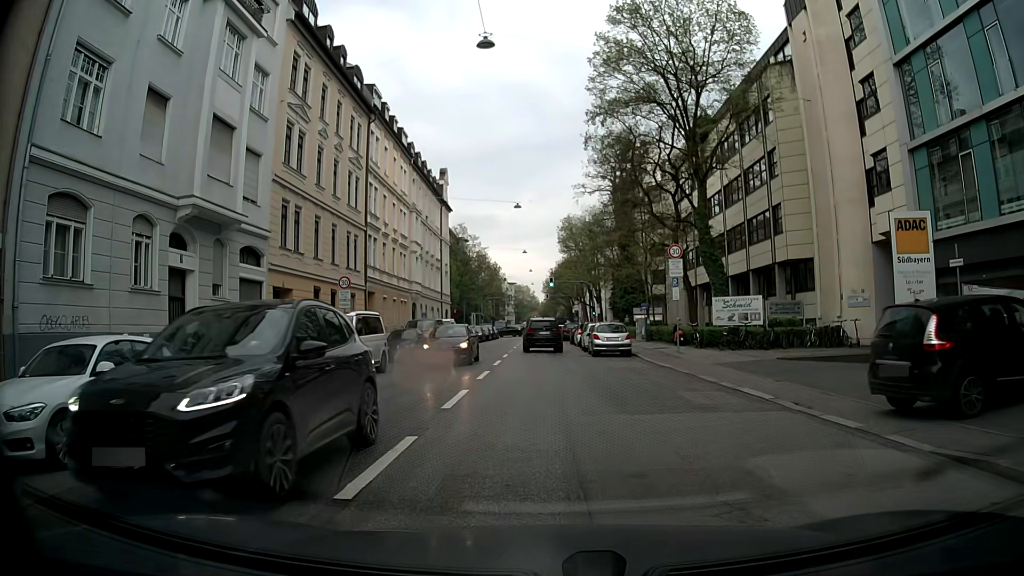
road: tertiary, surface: asphalt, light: Day
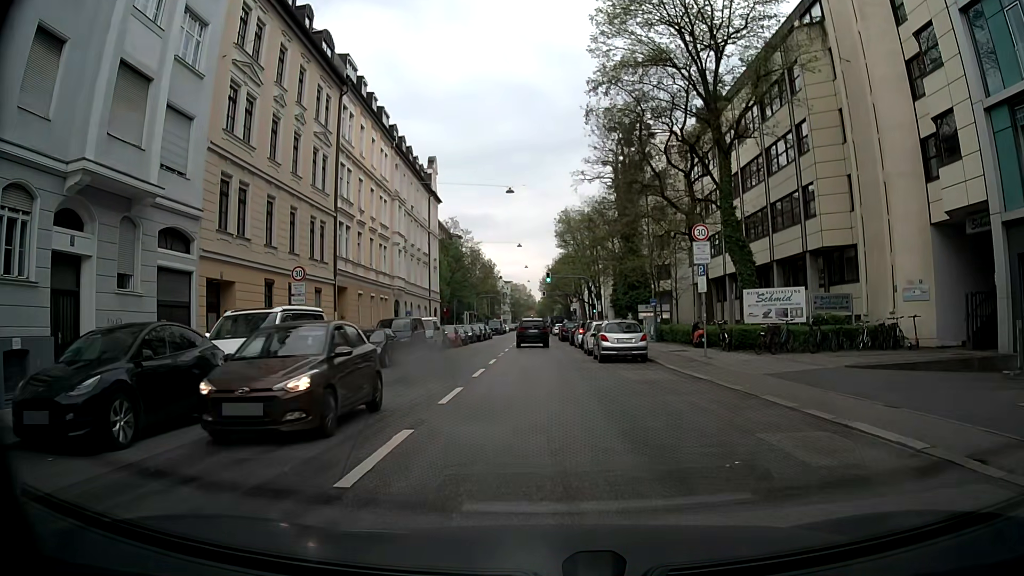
(0.0, +5.8) m; 0°
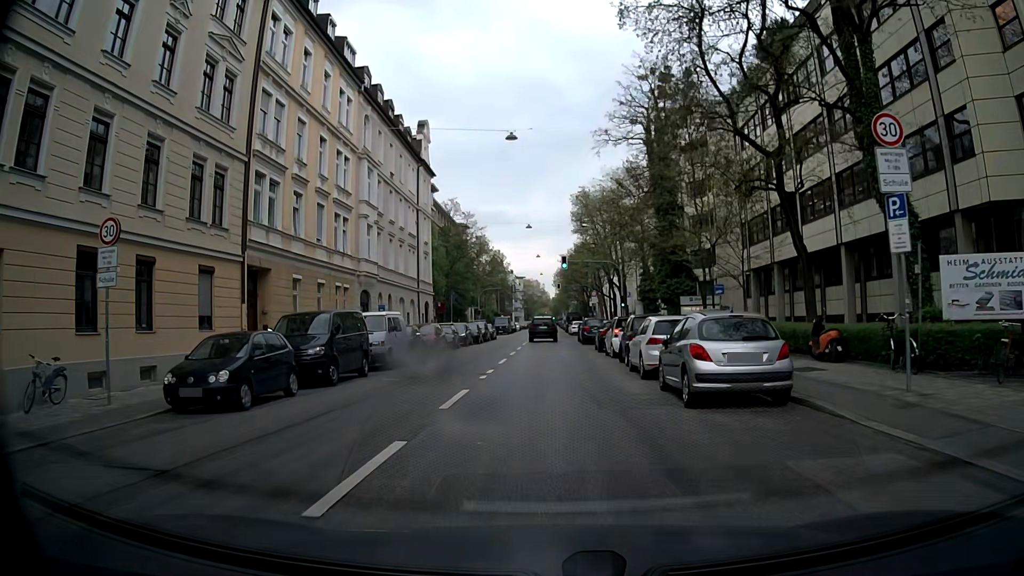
(-0.2, +13.3) m; -2°
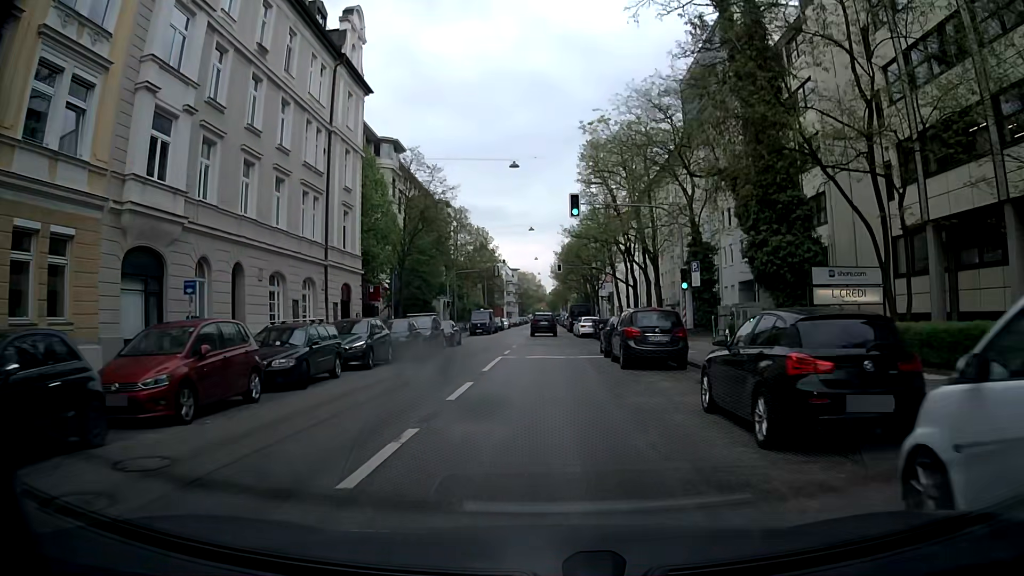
(+0.2, +23.5) m; +1°
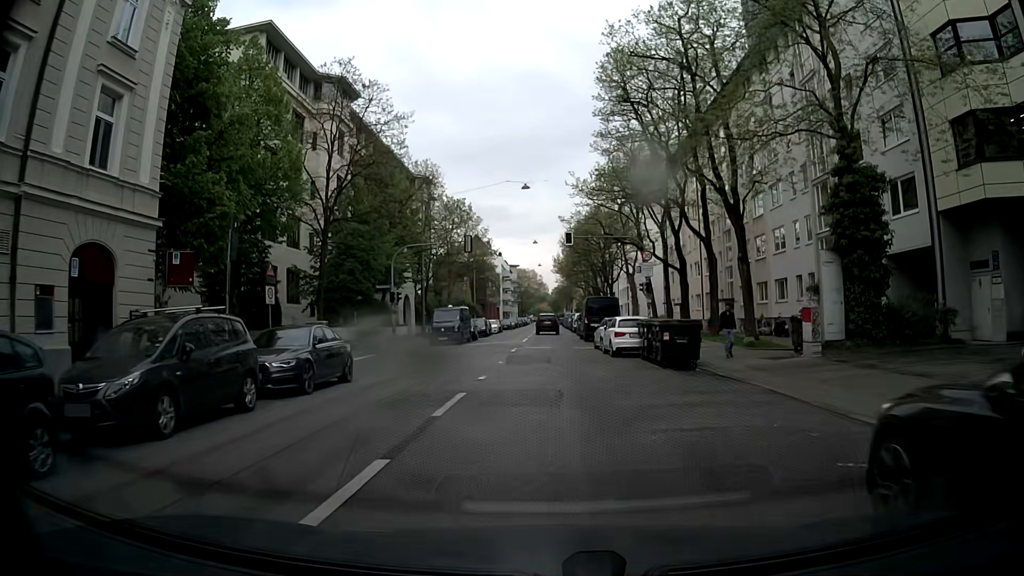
(0.0, +21.9) m; 0°
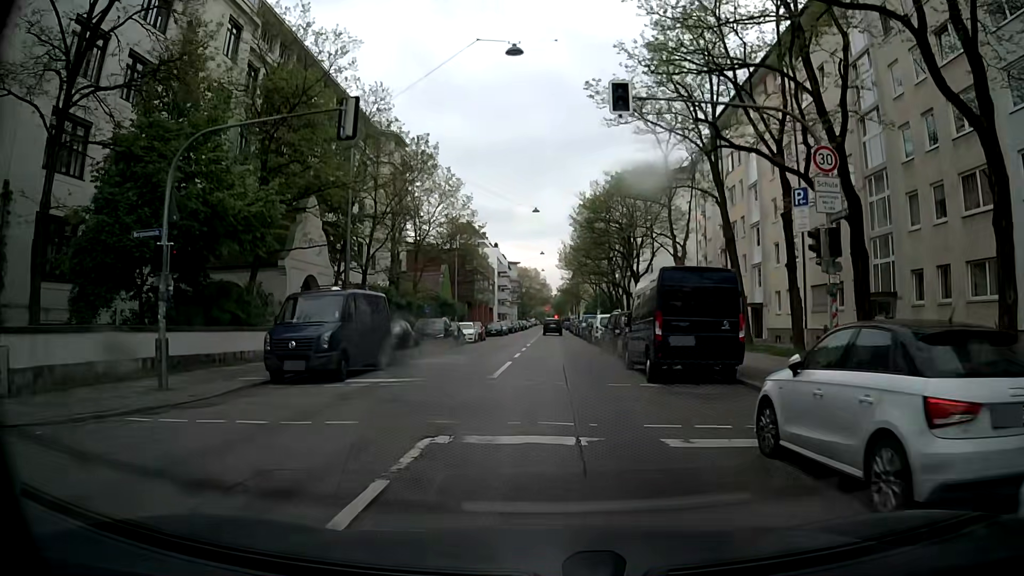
(-0.2, +23.9) m; -1°
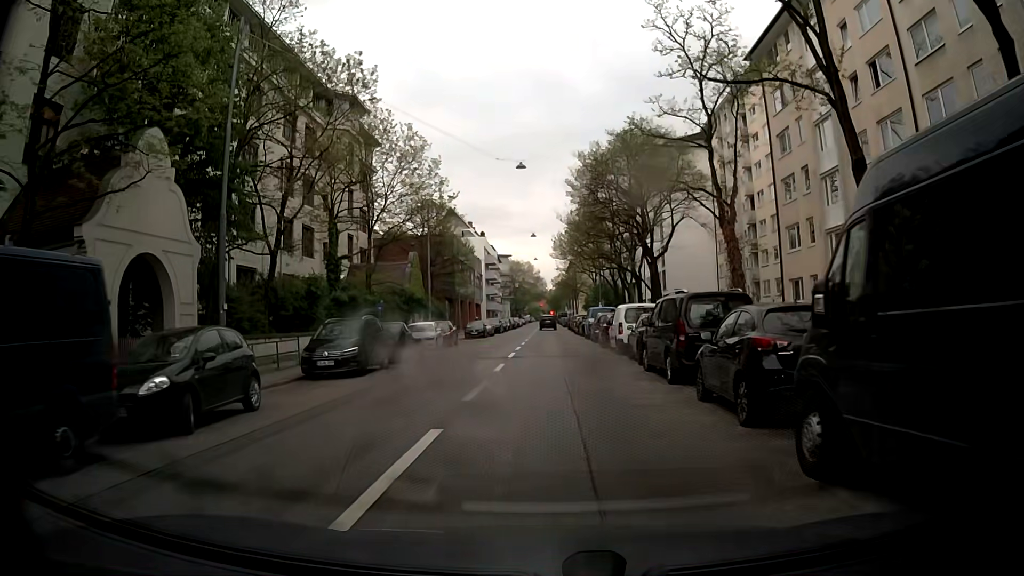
(+0.2, +14.1) m; +1°
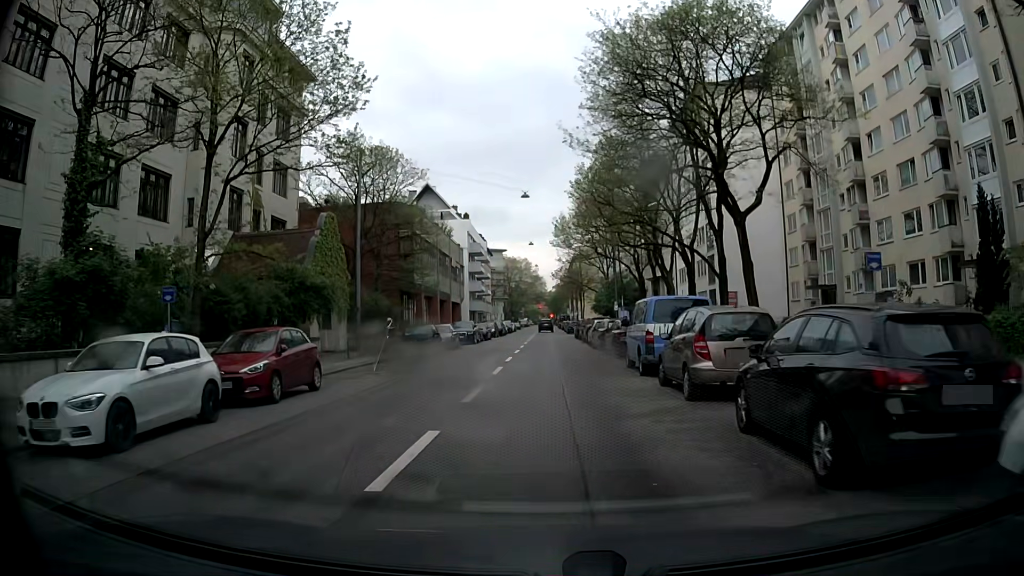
(+0.1, +23.8) m; 0°
(0, +10) (0, +20) (0, +30) (0, +40) (0, +50) (0, +60) (0, +70) (0, +80) (0, +90) (-1, +100) m
